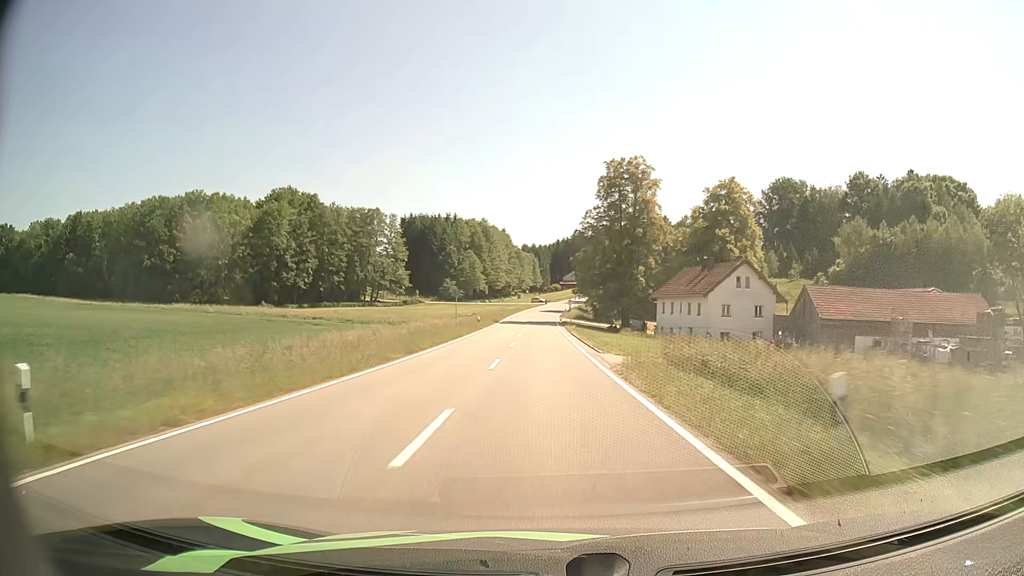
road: tertiary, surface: asphalt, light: Day
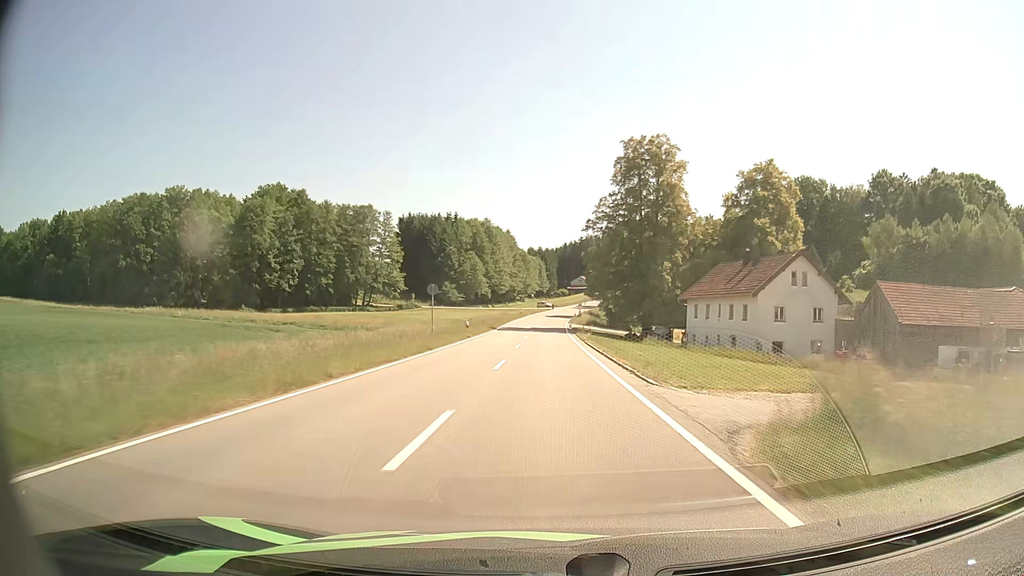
(-0.1, +12.5) m; -1°
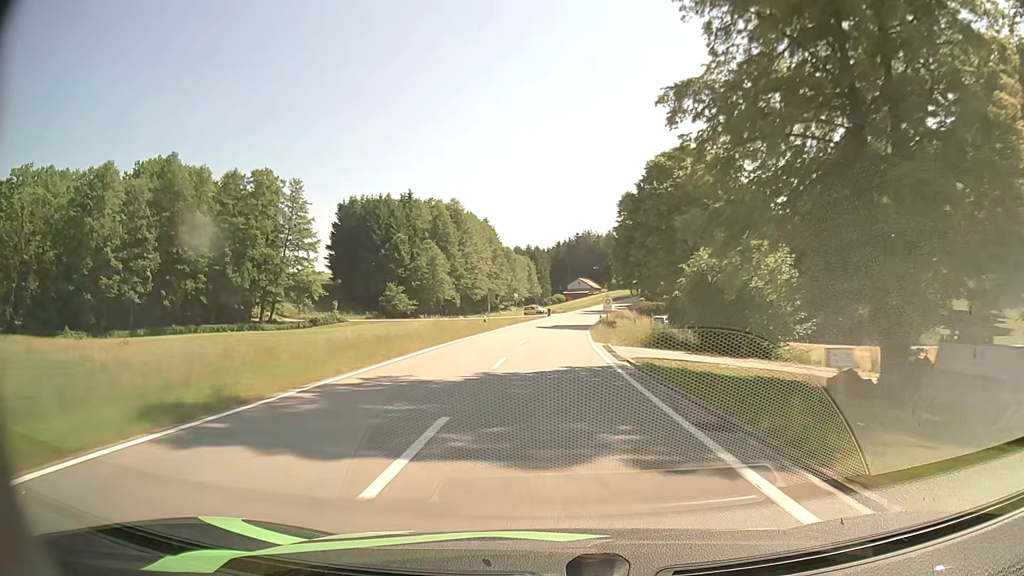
(-0.2, +51.0) m; 0°
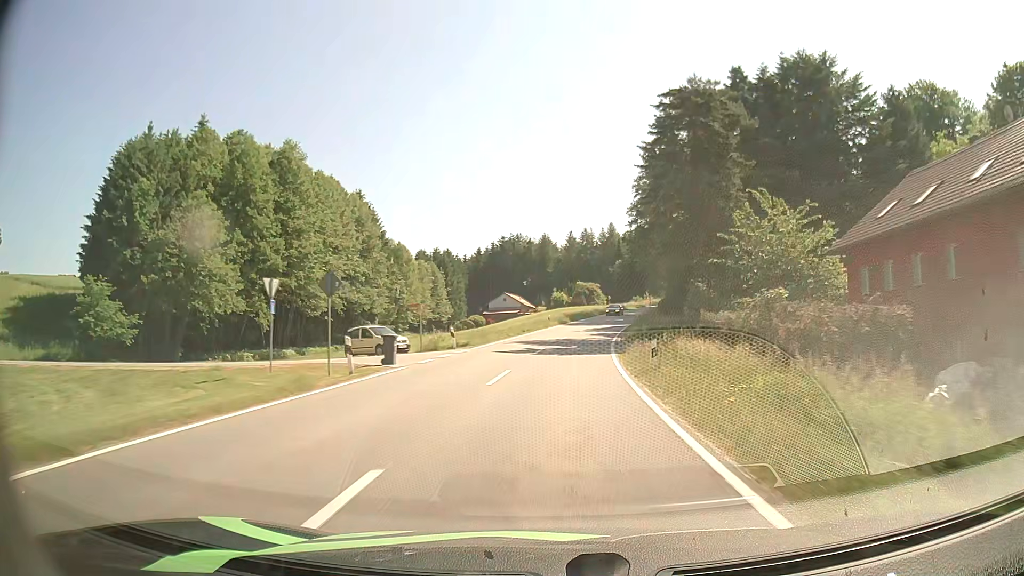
(+2.5, +64.2) m; +6°
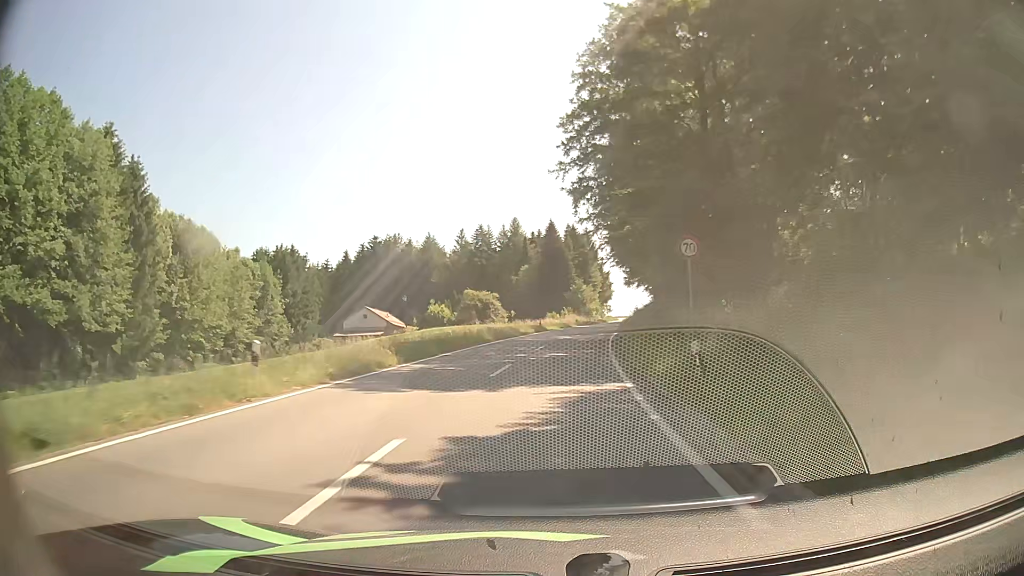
(+3.4, +47.5) m; +8°
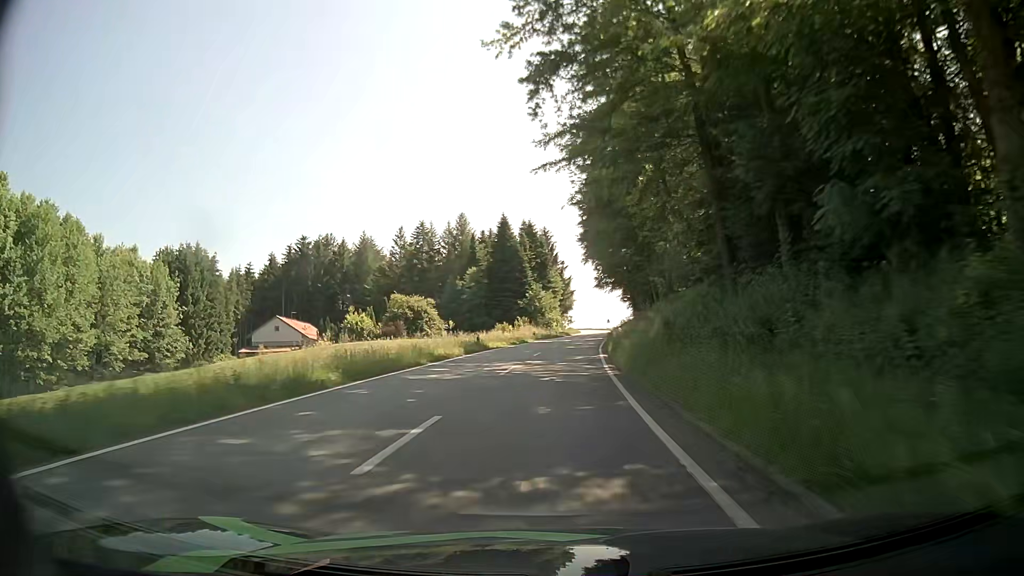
(+0.8, +21.8) m; +4°
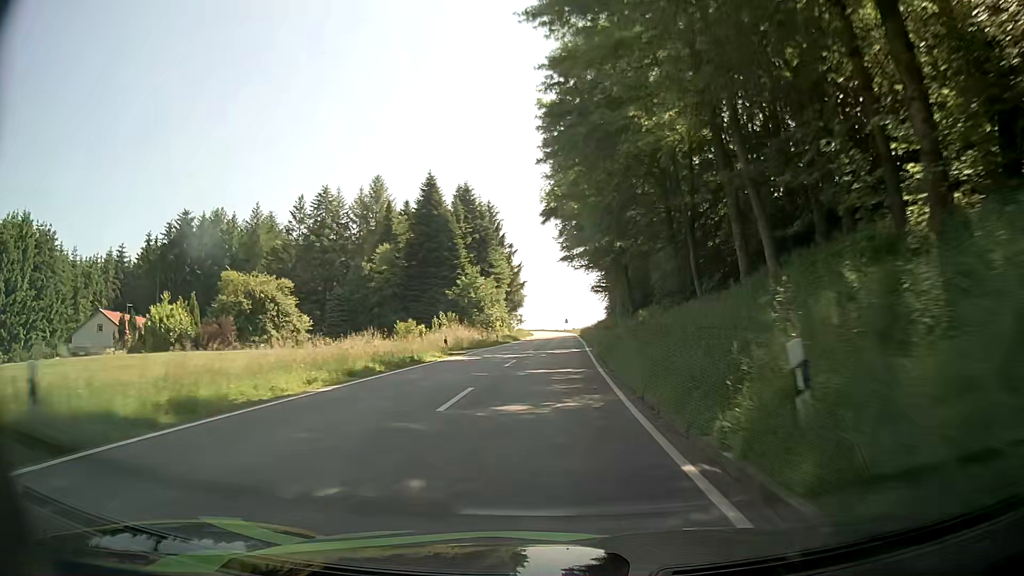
(+0.9, +32.9) m; +4°
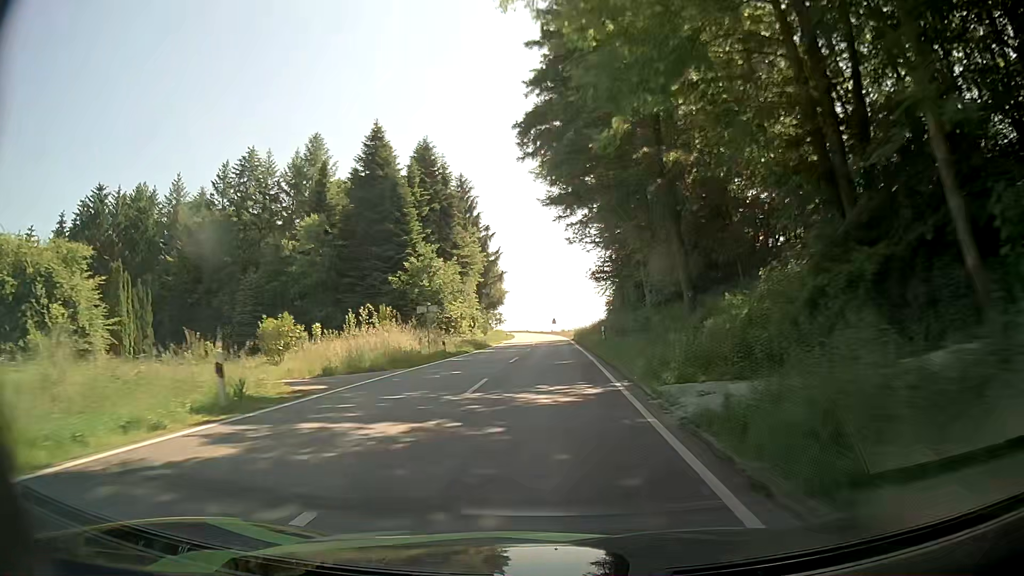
(+0.4, +22.3) m; +2°
(0, +10) (0, +20) (0, +30) (0, +40) (0, +50) (0, +60) (+1, +70) (0, +80) (0, +90) (0, +100) m
